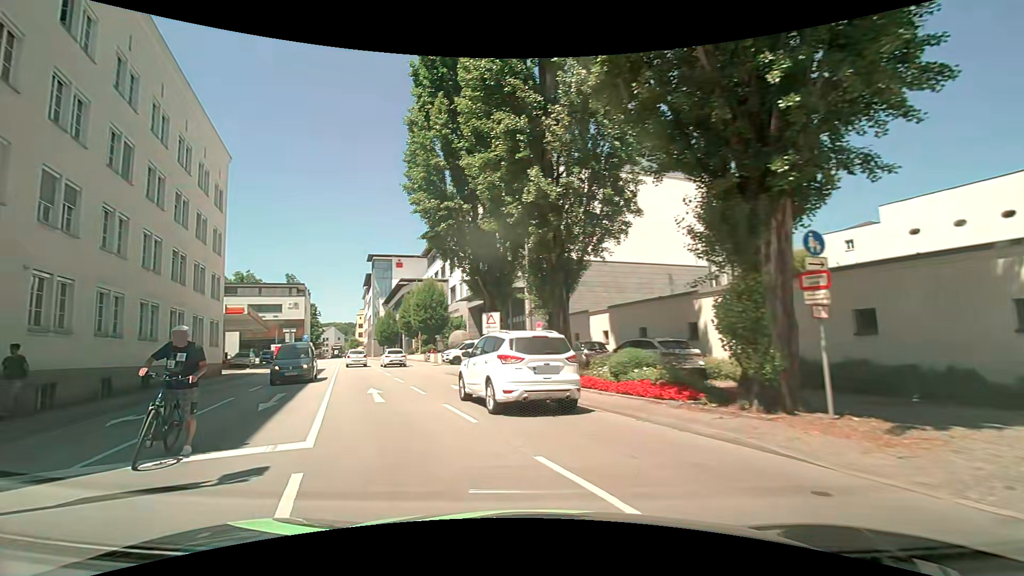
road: primary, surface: asphalt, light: Day
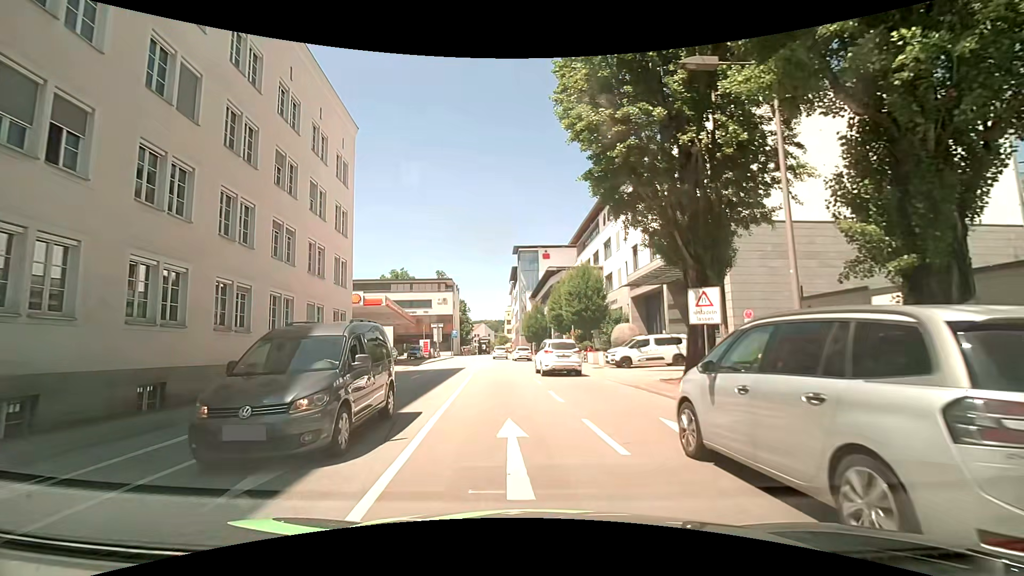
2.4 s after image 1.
(-2.1, +8.5) m; -21°
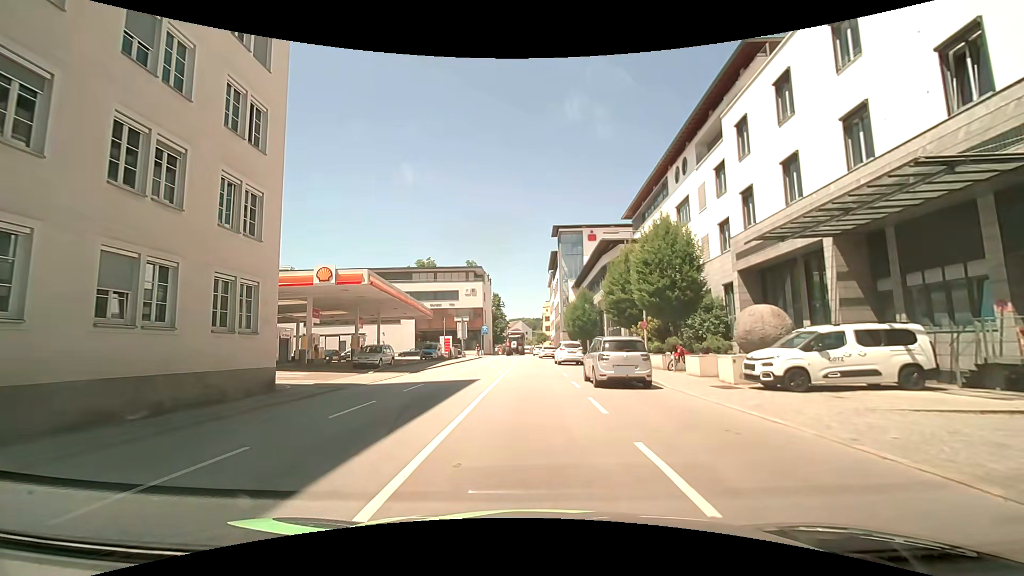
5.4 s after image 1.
(-0.2, +14.3) m; -2°
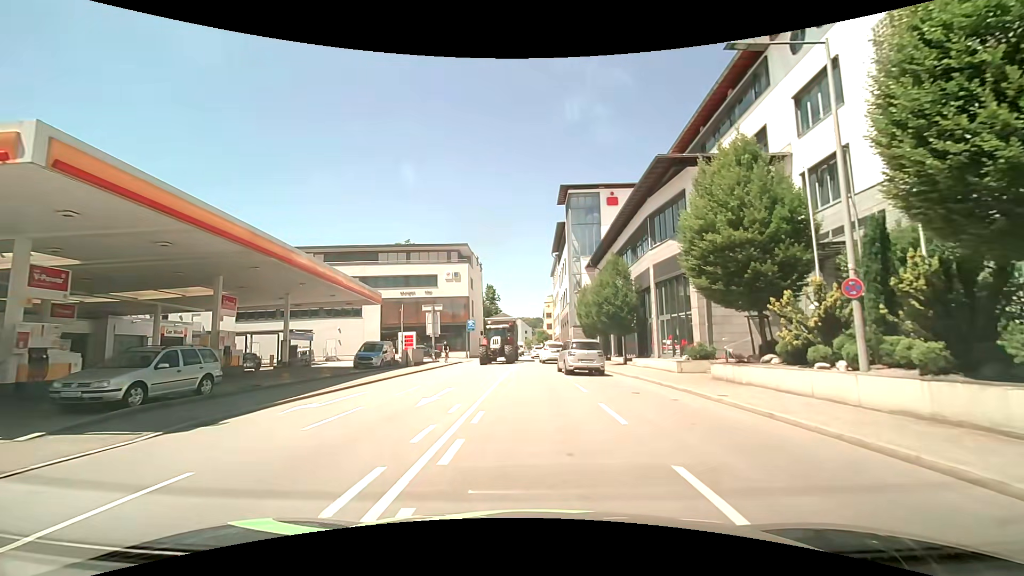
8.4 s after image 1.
(-0.3, +19.7) m; 0°
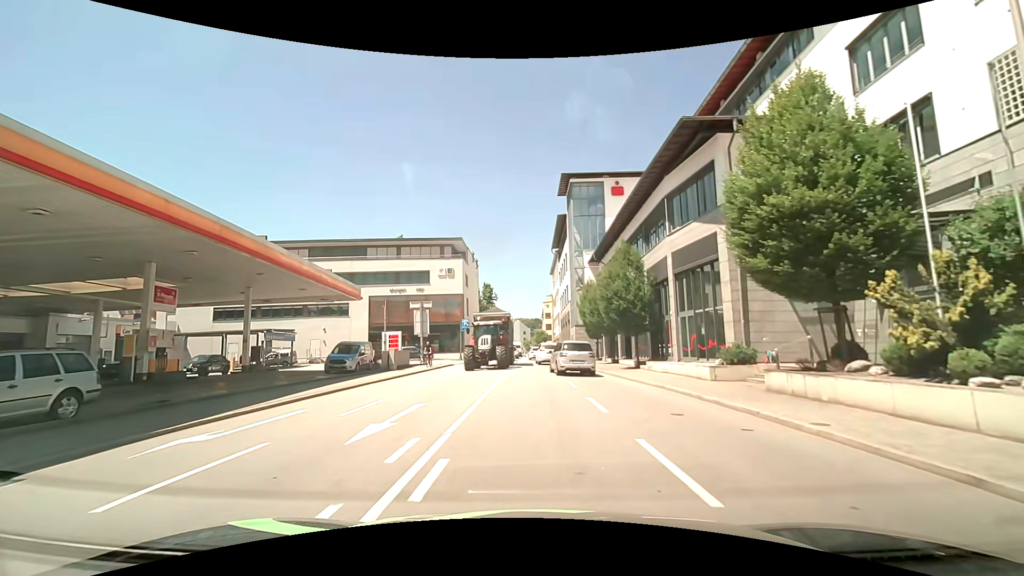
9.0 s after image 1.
(0.0, +4.3) m; 0°
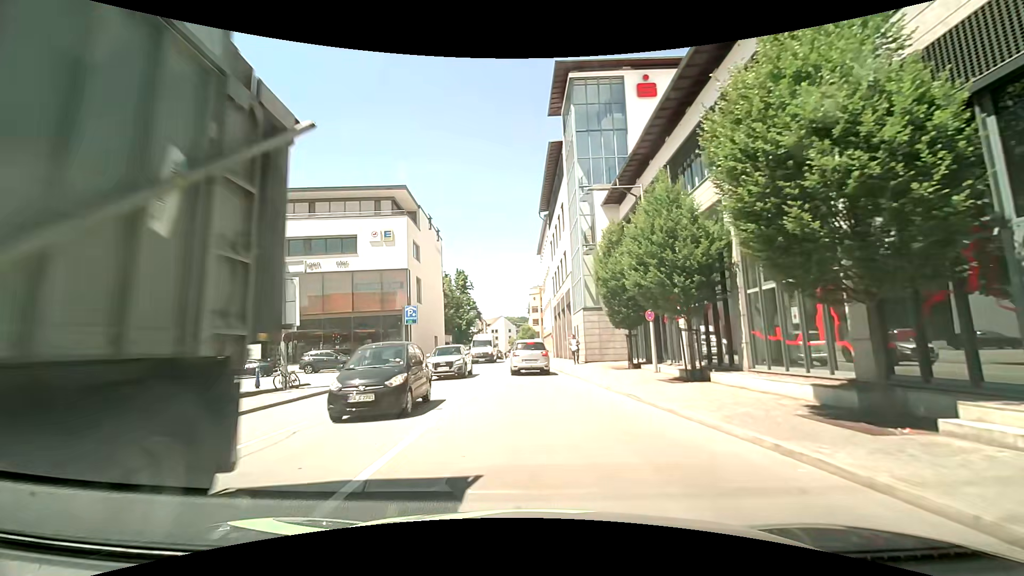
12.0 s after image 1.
(+0.5, +21.0) m; +1°
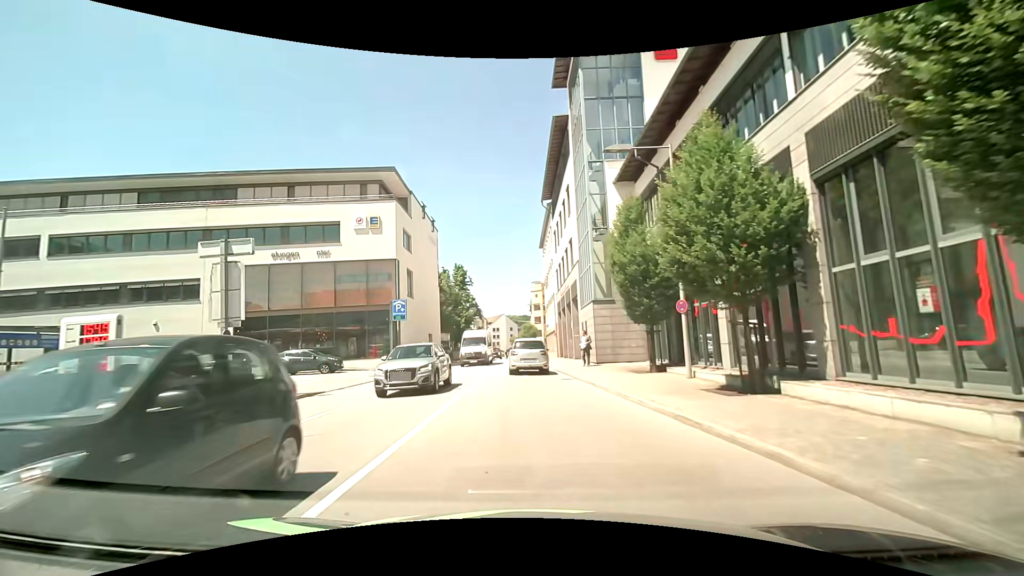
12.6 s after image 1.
(0.0, +4.1) m; +1°
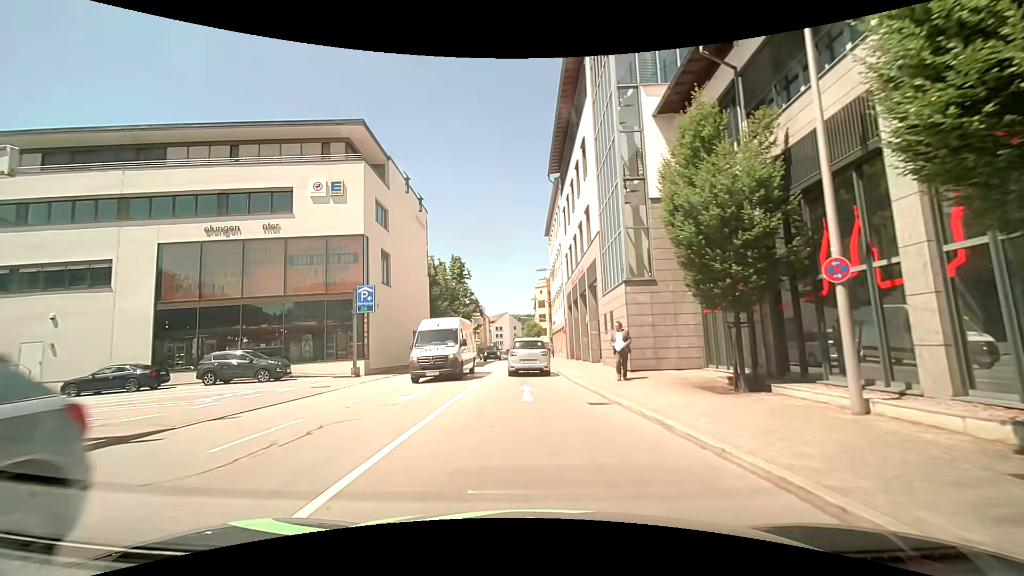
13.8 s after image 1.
(-0.1, +8.1) m; 0°
(0, +10) (-1, +20) (-1, +30) (-1, +40) (-2, +50) (-2, +60) (-2, +70) (0, +80) (+5, +88) (+13, +94) m
